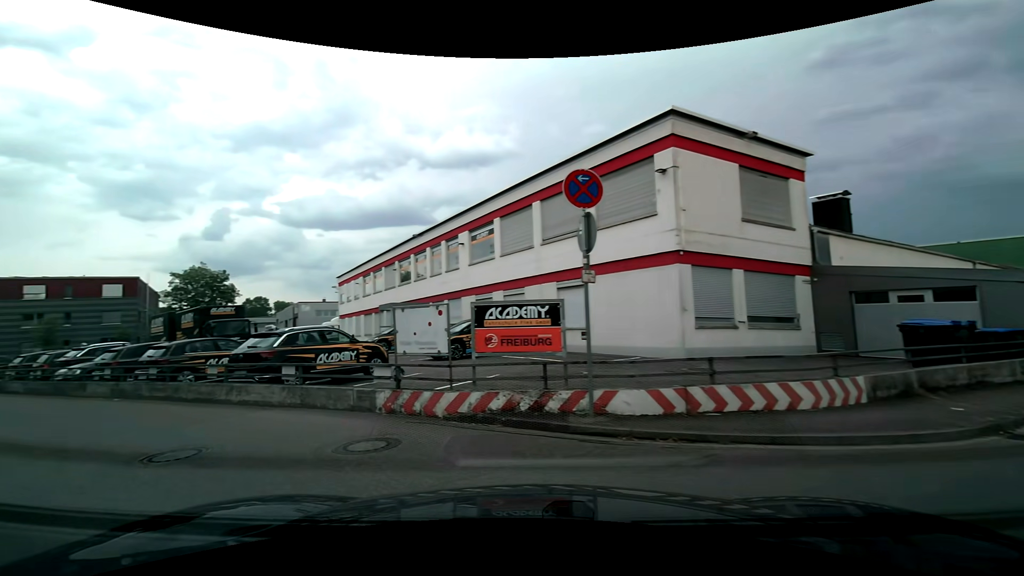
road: unclassified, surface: asphalt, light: Day
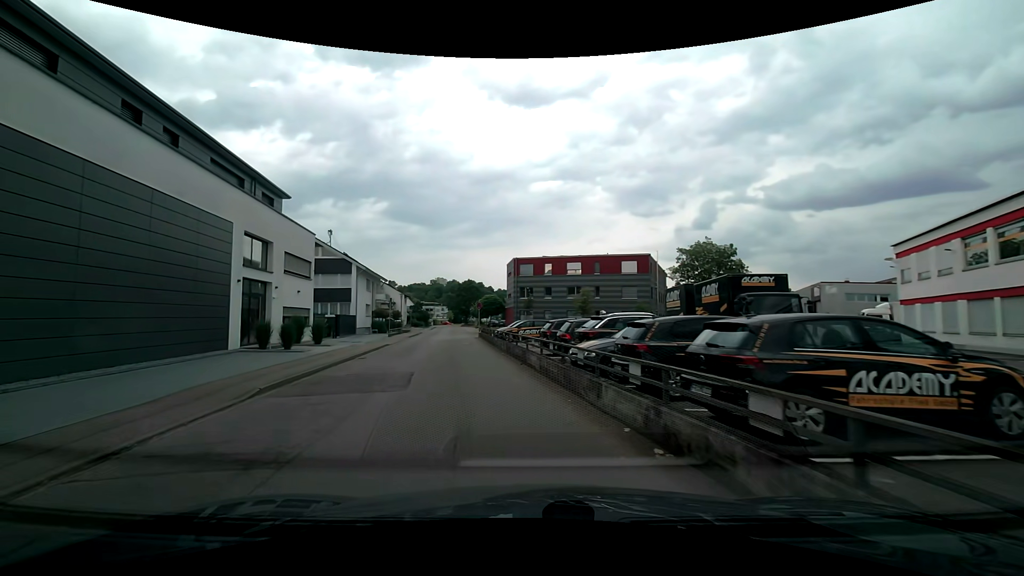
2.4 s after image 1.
(-6.2, +9.7) m; -51°
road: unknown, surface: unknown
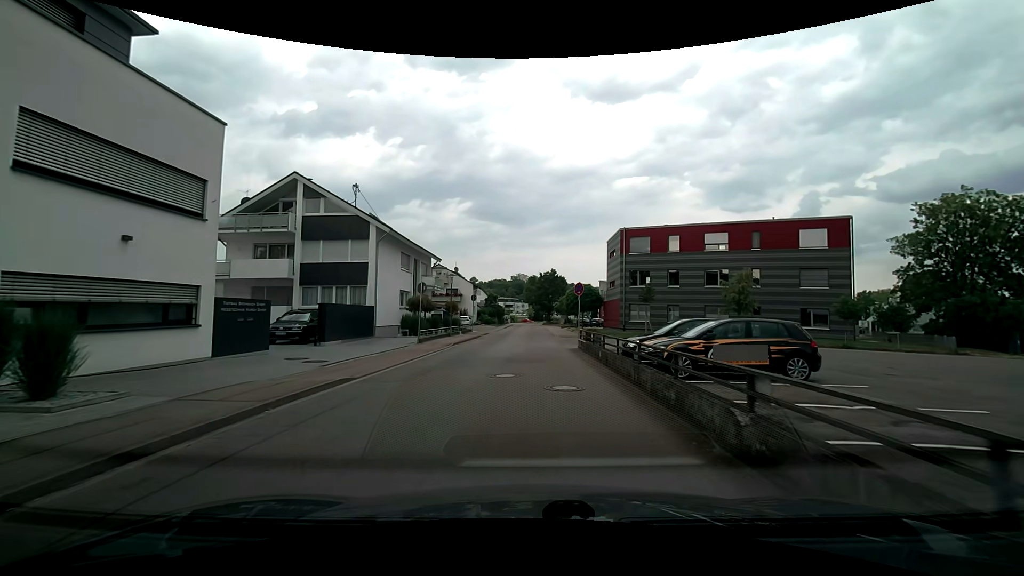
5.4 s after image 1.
(-2.2, +20.3) m; -8°
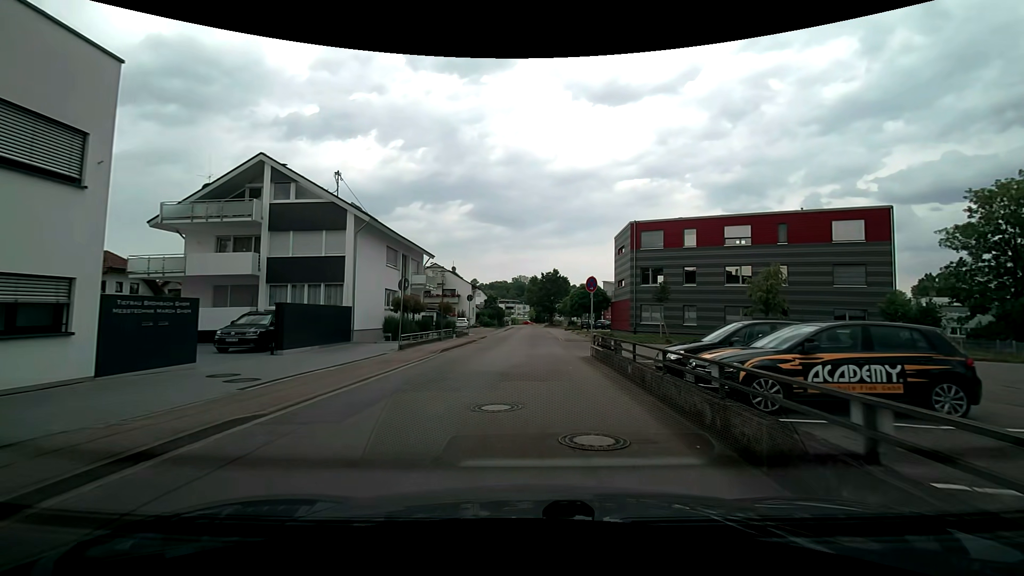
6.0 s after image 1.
(0.0, +4.0) m; 0°
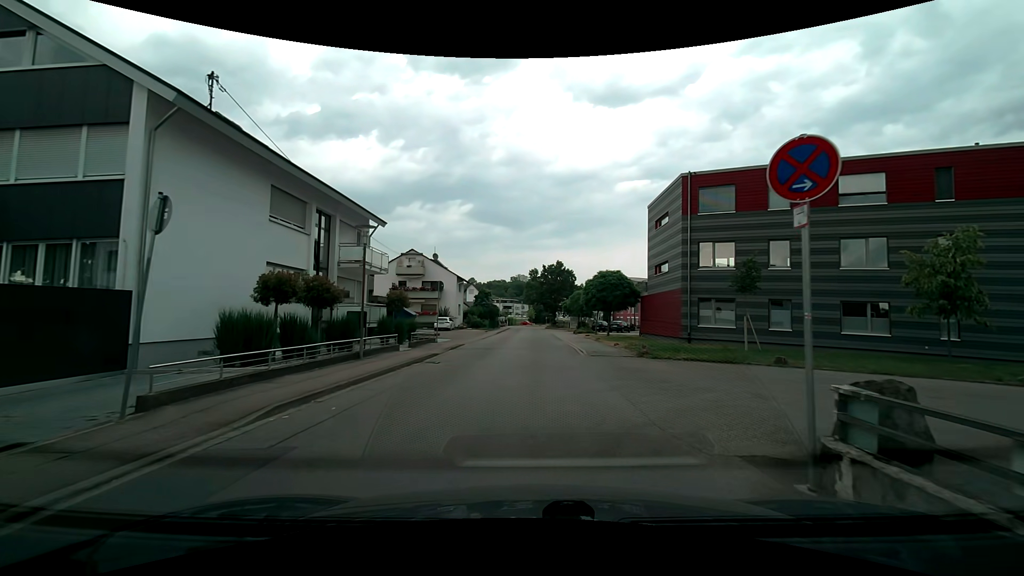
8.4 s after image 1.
(+0.1, +14.2) m; 0°
